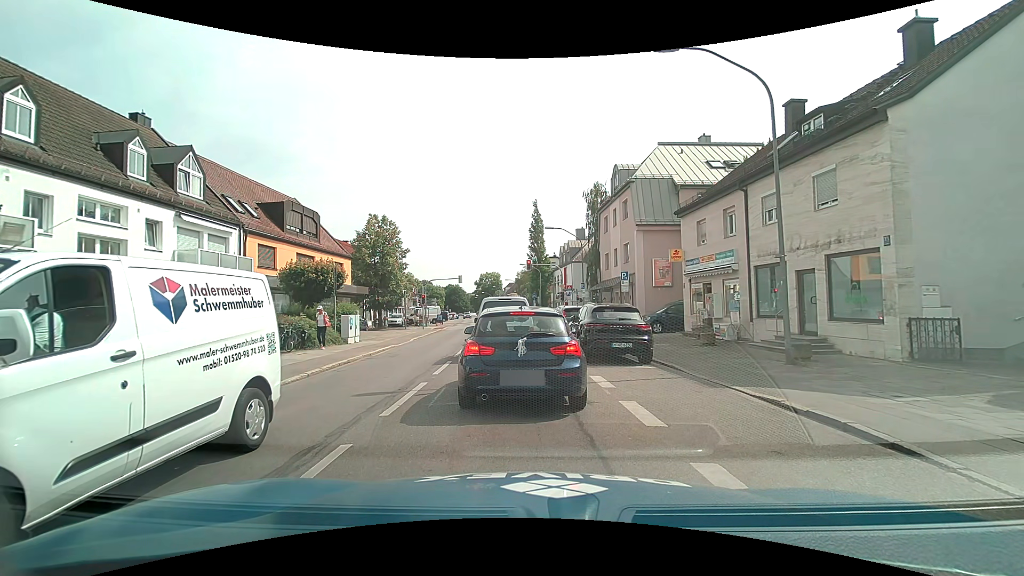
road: secondary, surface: asphalt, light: Day
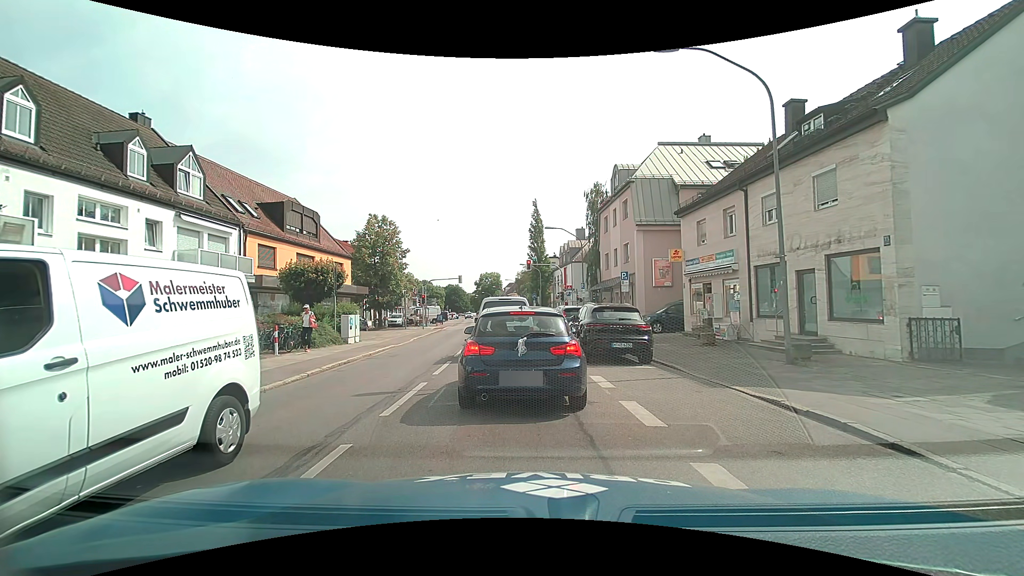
(0.0, 0.0) m; 0°
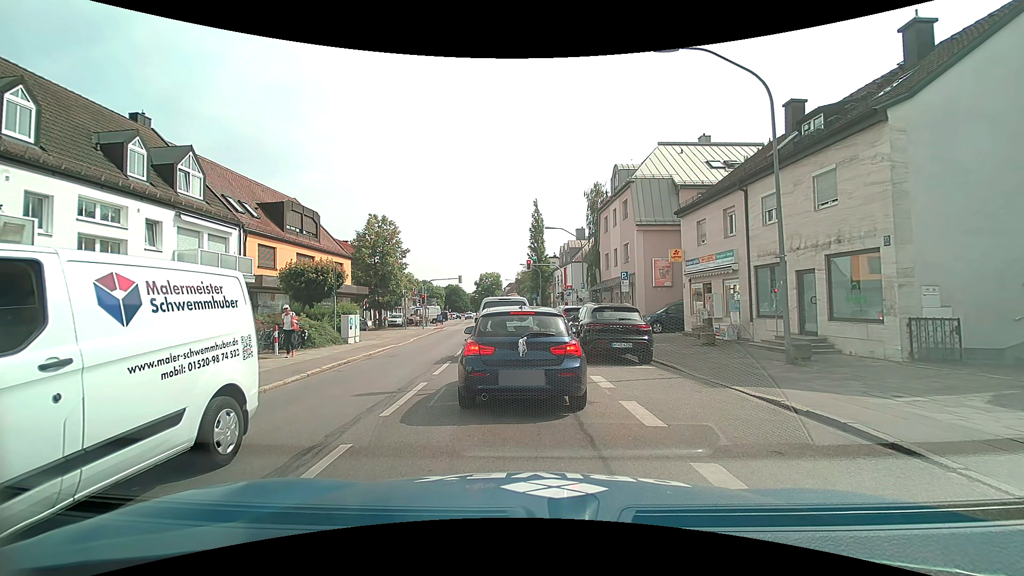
(0.0, 0.0) m; 0°
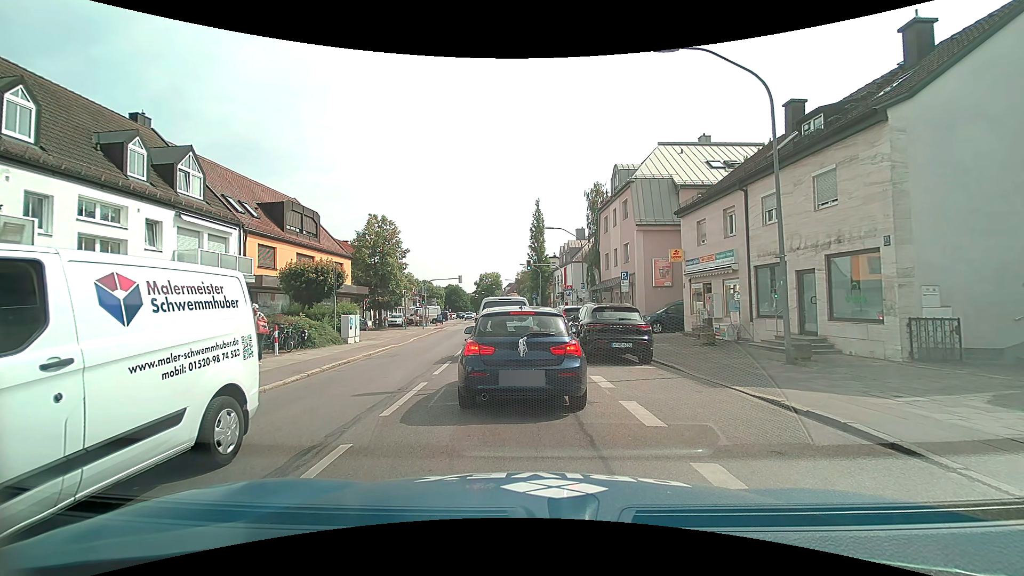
(0.0, 0.0) m; 0°
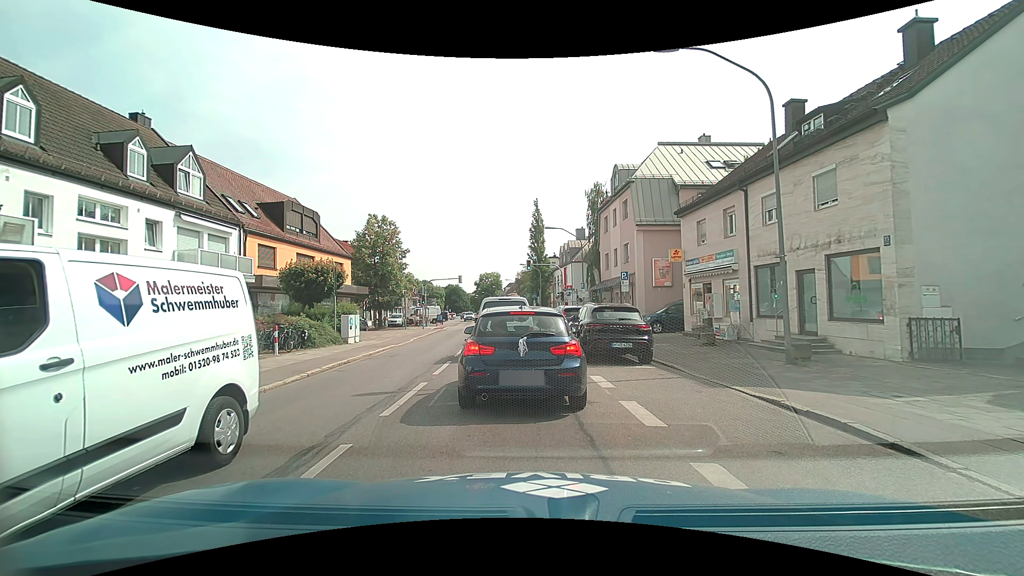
(0.0, 0.0) m; 0°
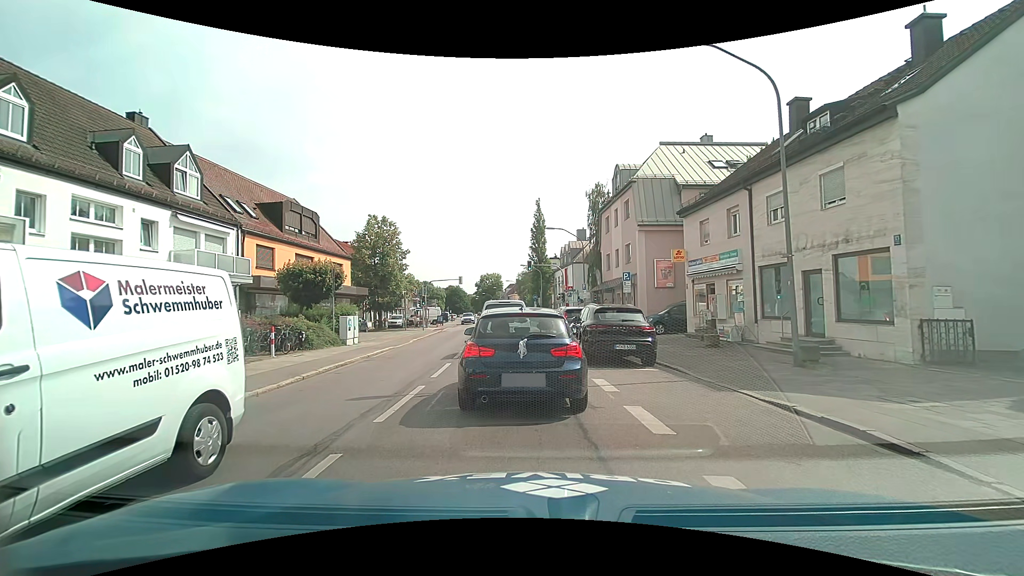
(0.0, +0.3) m; 0°
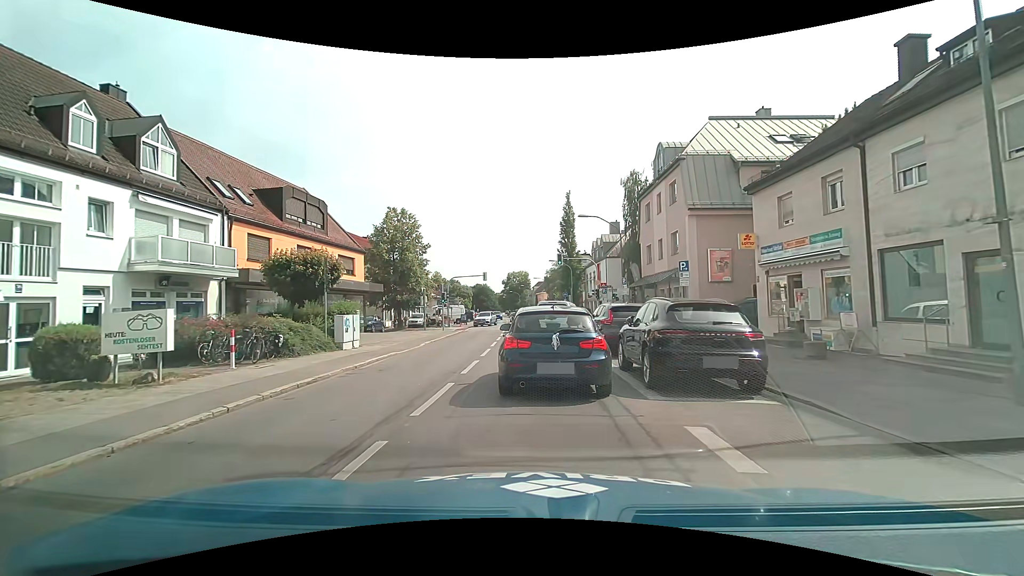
(-0.1, +4.6) m; -1°
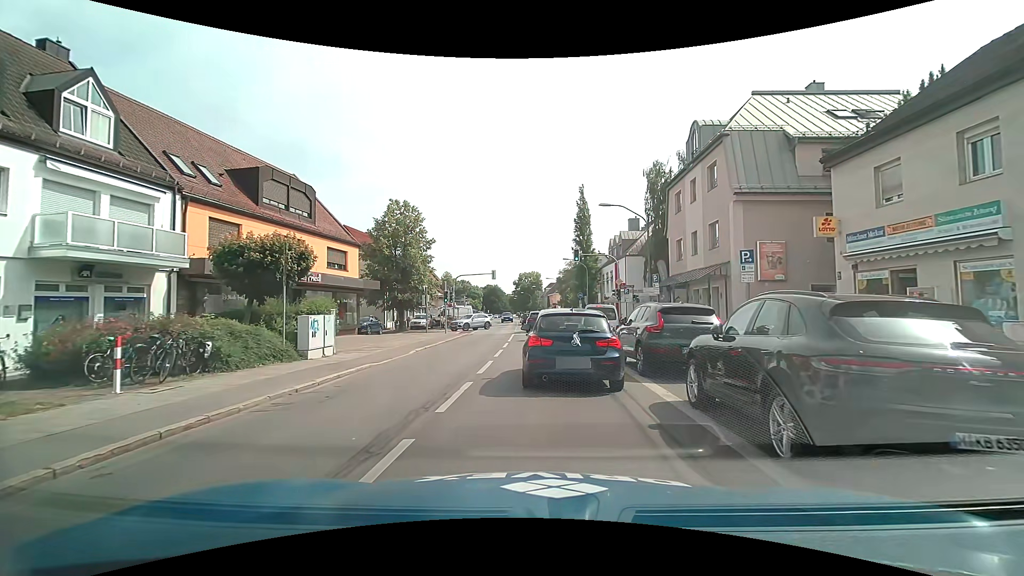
(-0.1, +4.4) m; -3°
(0, +10) (0, +20) (0, +30) (0, +40) (0, +50) (0, +60) (0, +70) (-1, +80) (-1, +90) (-1, +100) m
